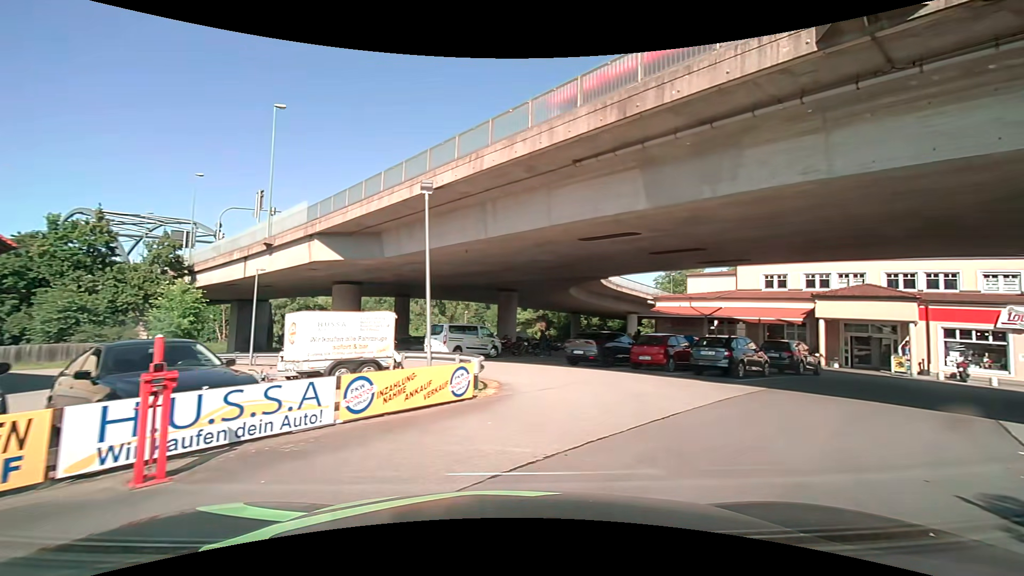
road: service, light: Day
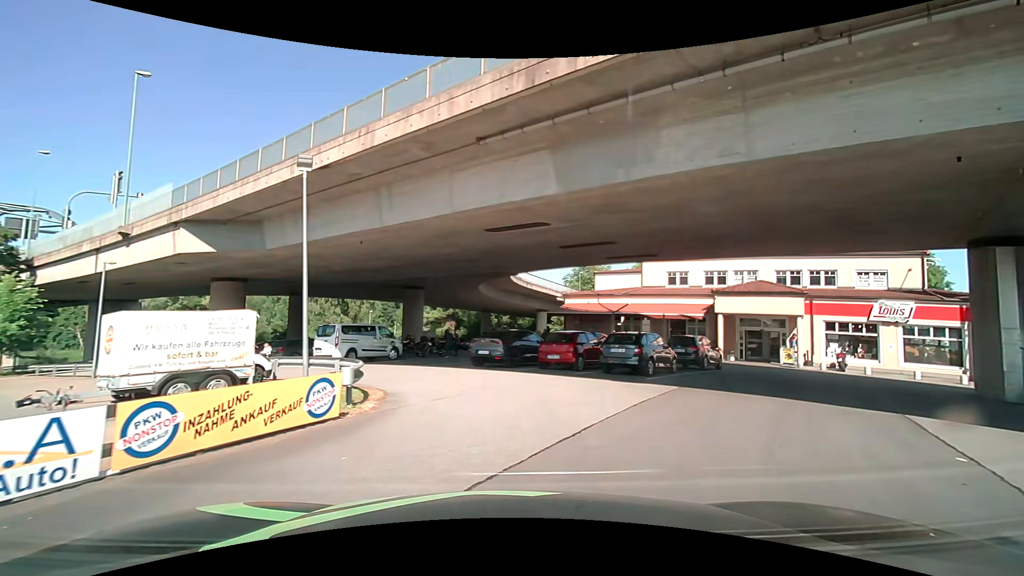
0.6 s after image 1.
(+0.2, +1.8) m; +12°
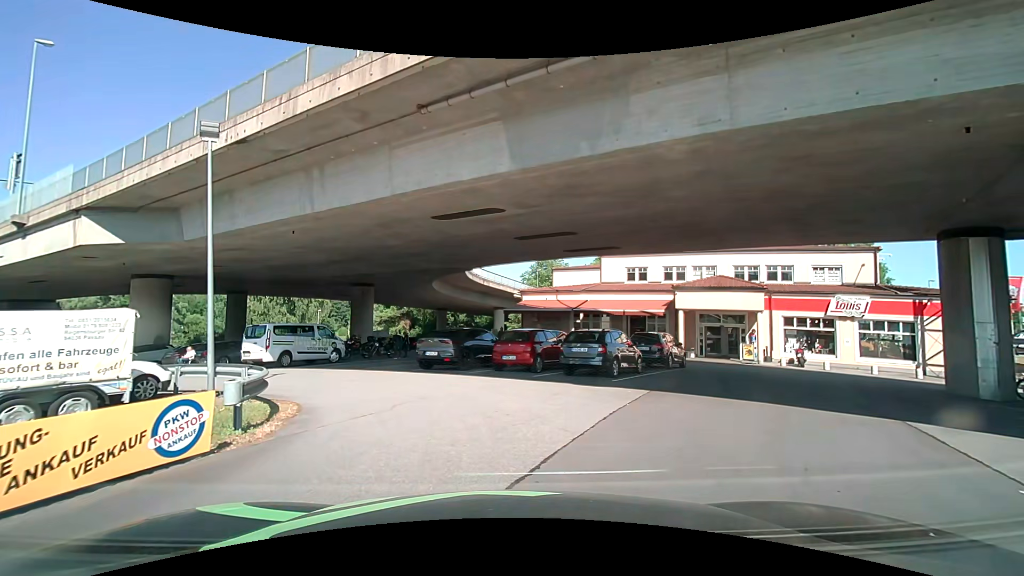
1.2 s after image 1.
(+0.1, +1.9) m; +4°
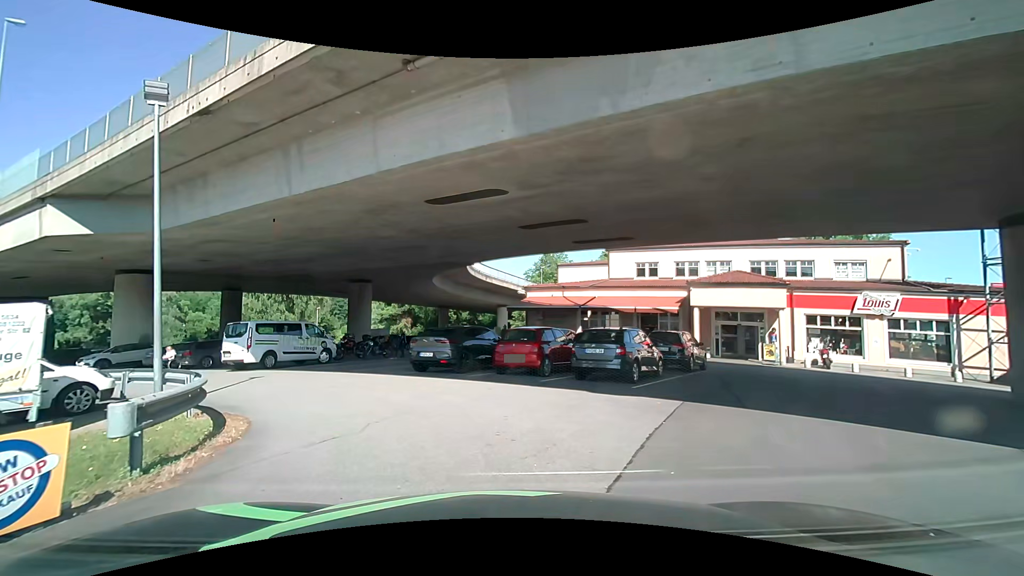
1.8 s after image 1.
(0.0, +2.0) m; +1°
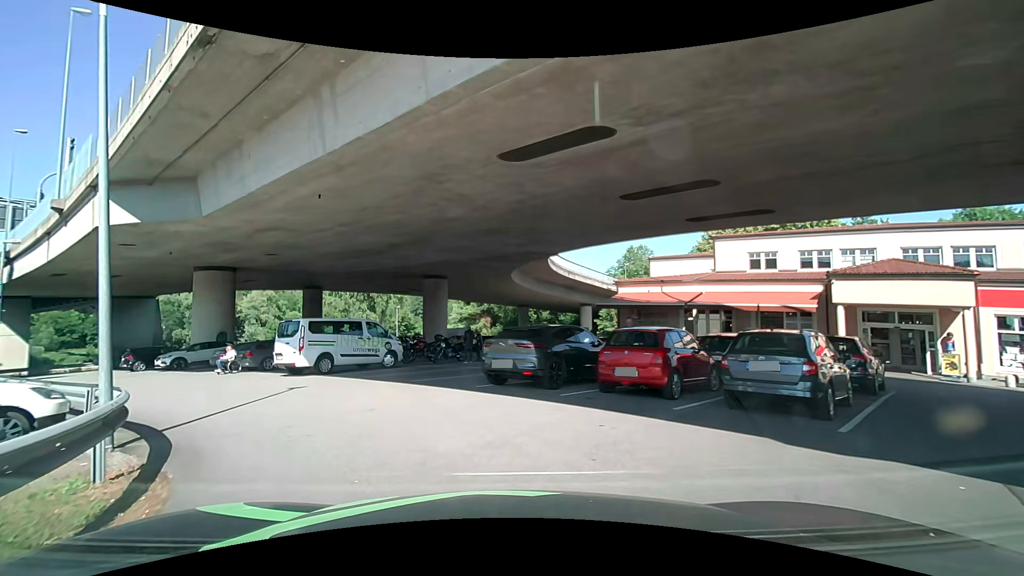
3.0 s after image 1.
(-0.4, +4.3) m; -10°
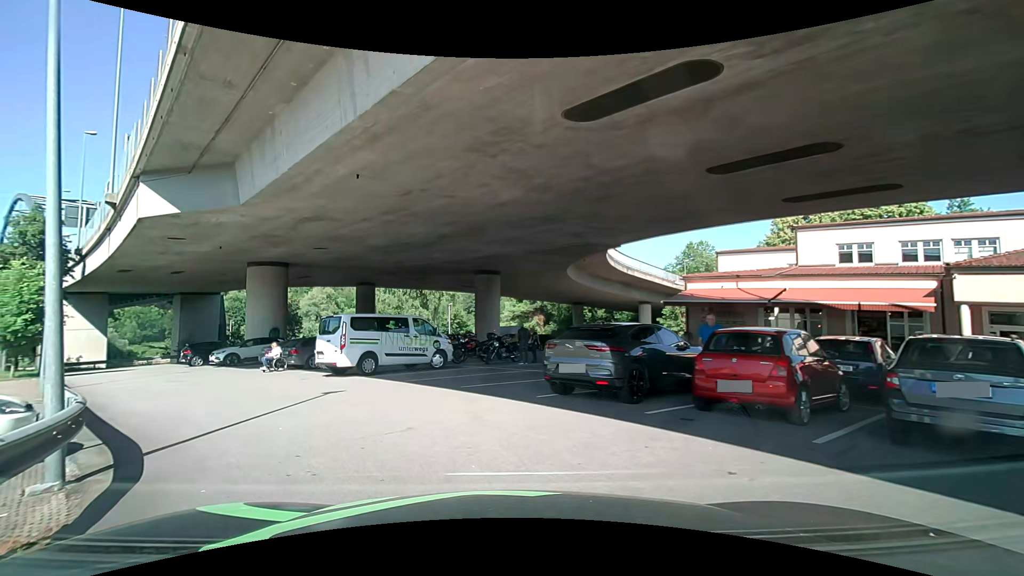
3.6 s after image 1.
(-0.1, +2.1) m; -6°
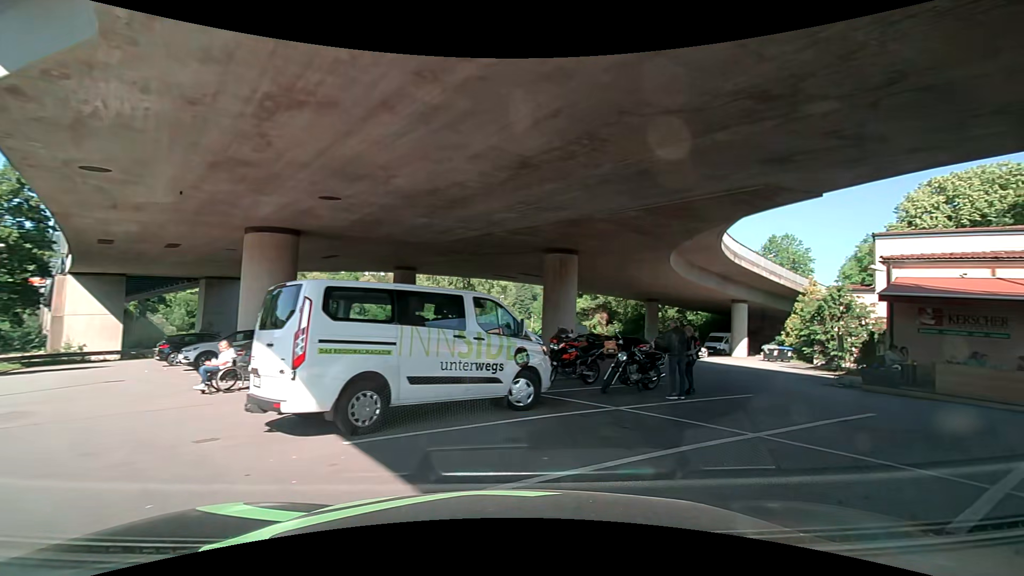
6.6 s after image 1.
(-2.0, +9.9) m; -6°
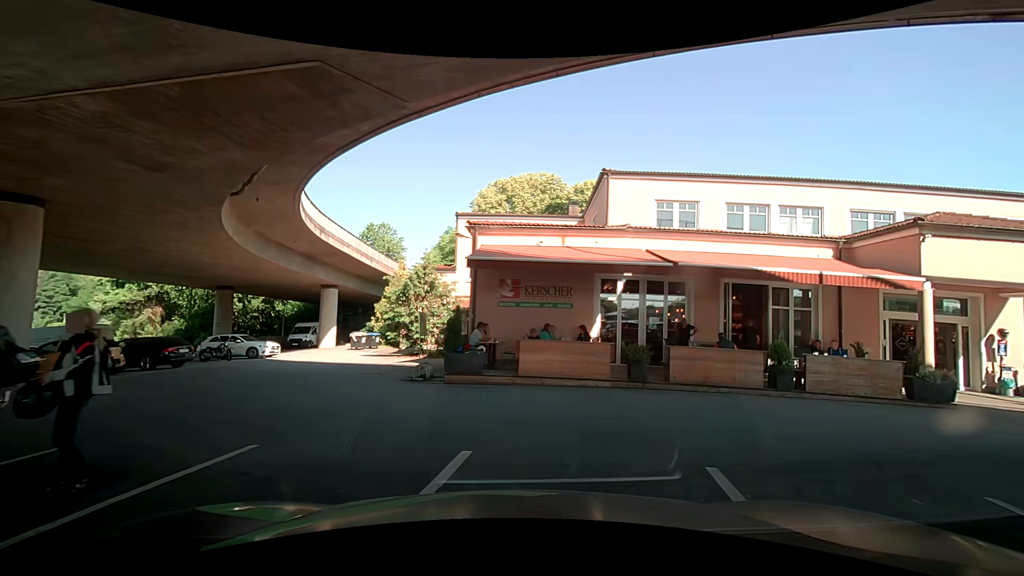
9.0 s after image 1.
(+2.6, +6.5) m; +44°
